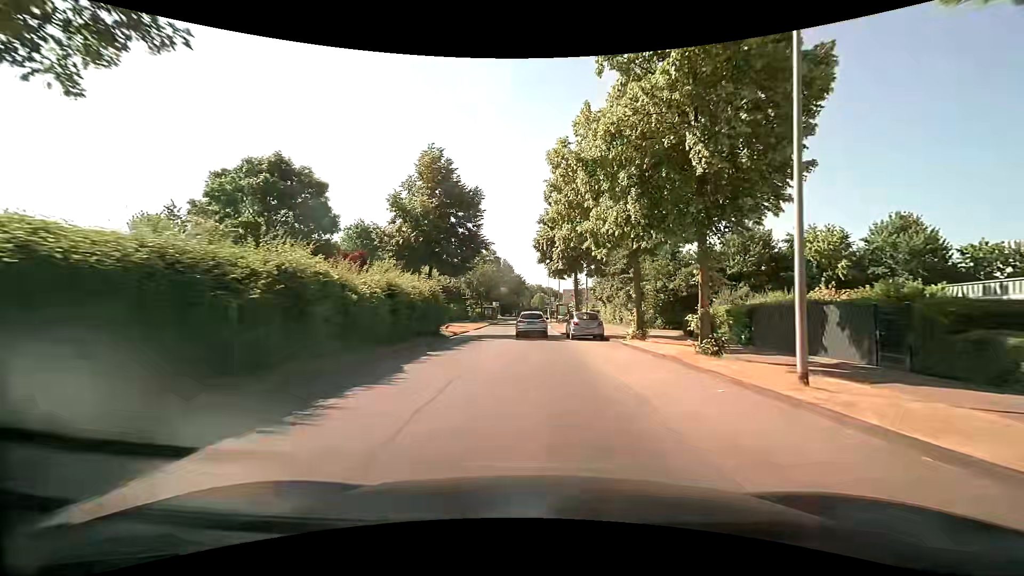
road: tertiary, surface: asphalt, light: Day
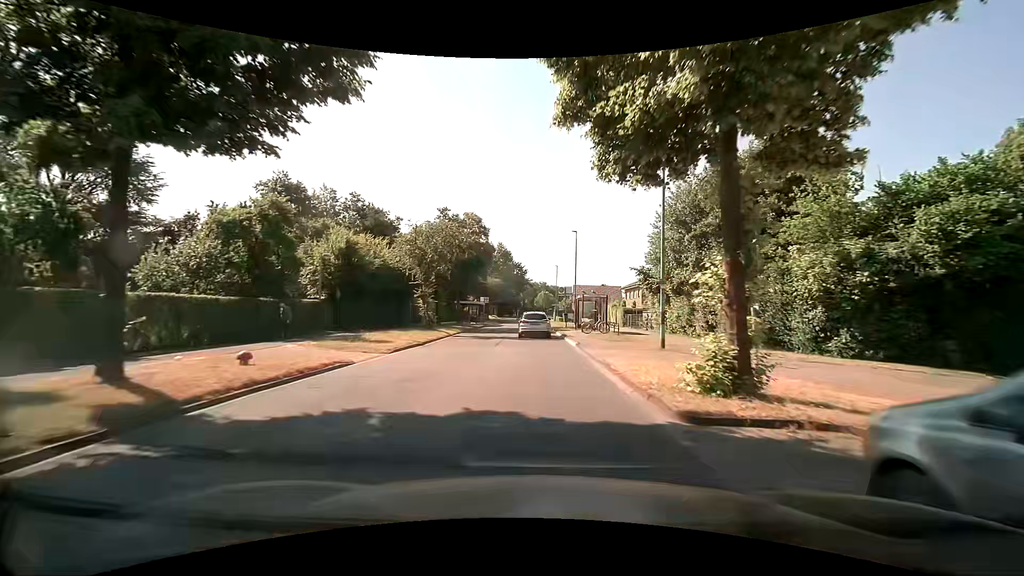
(-0.2, +25.7) m; -1°
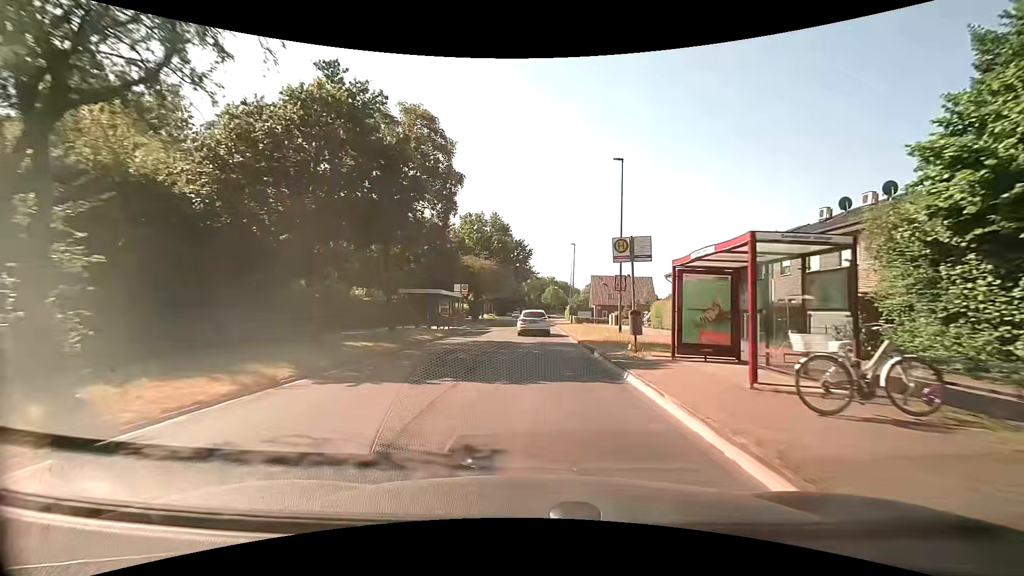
(+0.1, +25.0) m; 0°
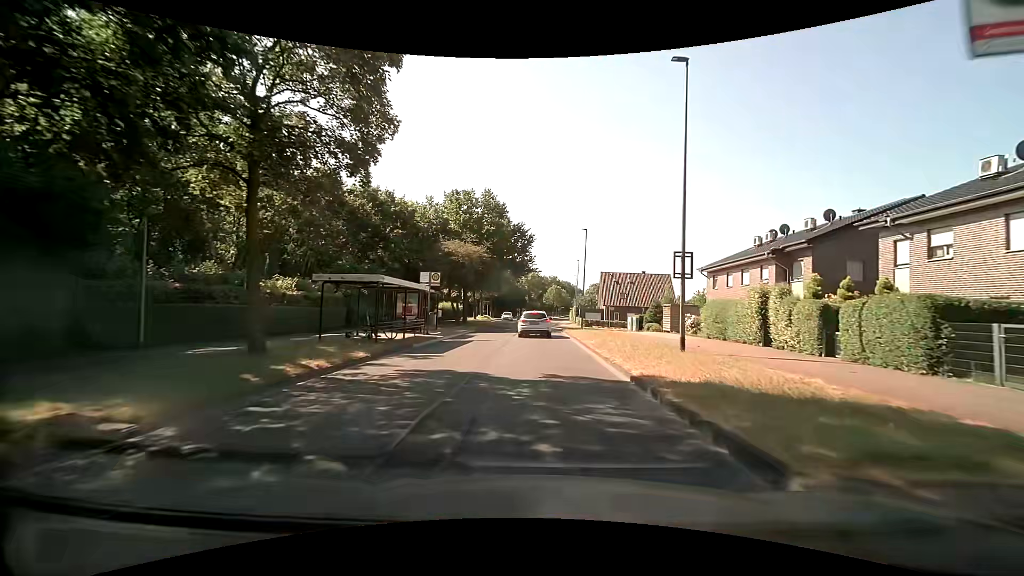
(0.0, +11.8) m; 0°
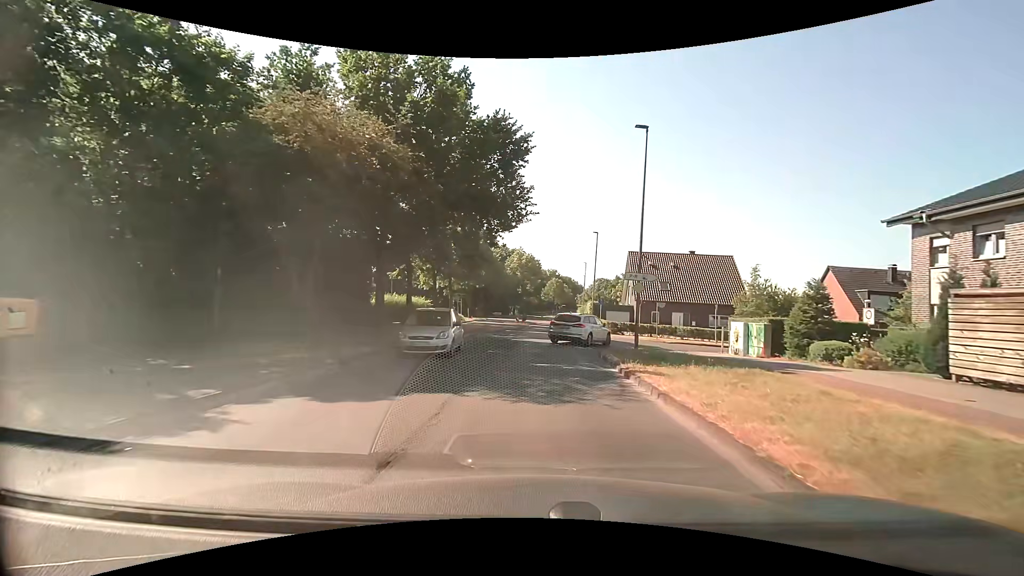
(+0.1, +26.9) m; 0°
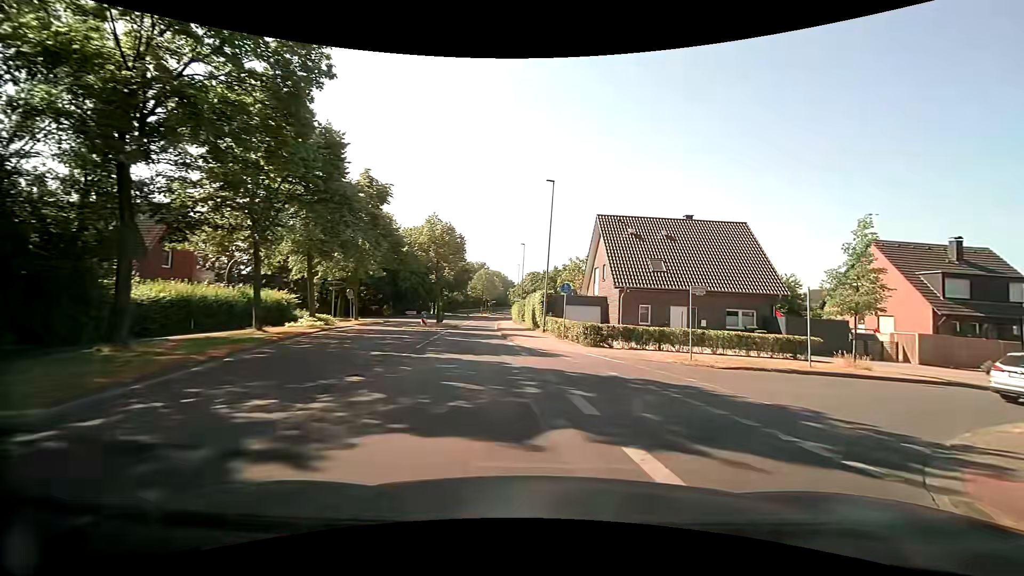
(+0.4, +20.6) m; +7°
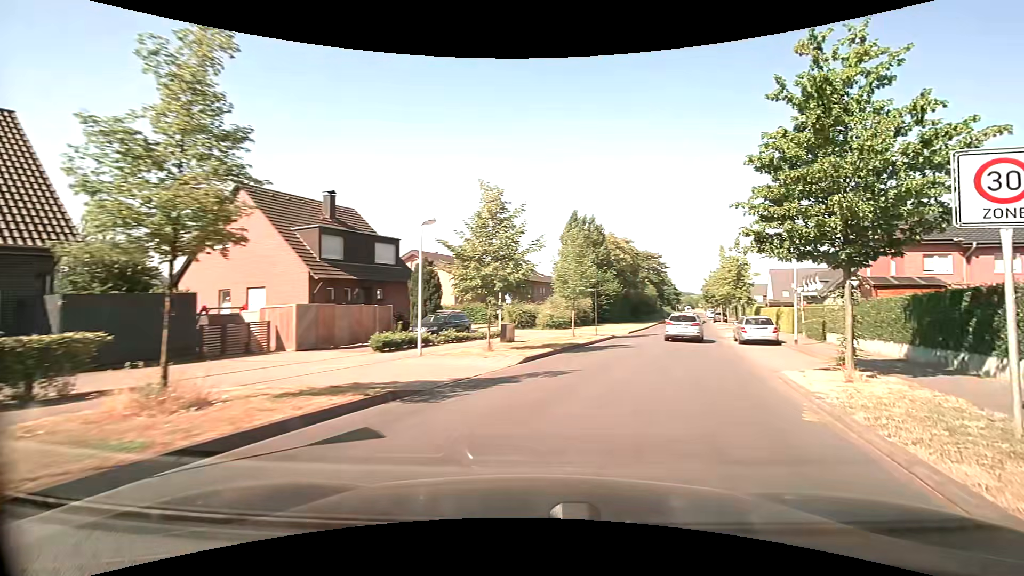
(+7.4, +14.7) m; +62°
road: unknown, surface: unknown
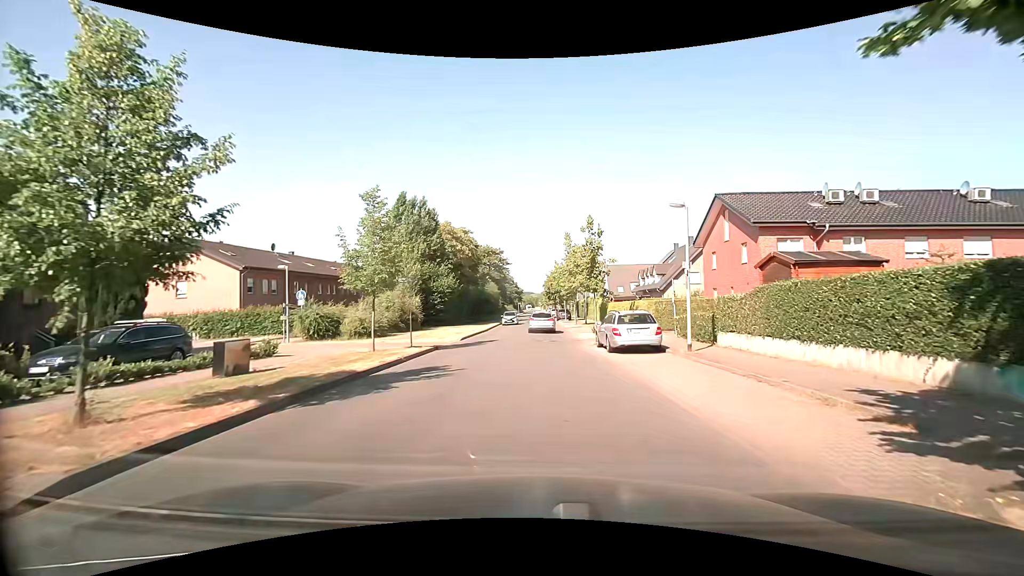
(+2.2, +9.8) m; +19°
(0, +10) (+1, +20) (+1, +30) (+1, +40) (+1, +50) (+1, +60) (+1, +70) (+1, +80) (+1, +90) (+1, +100) m
